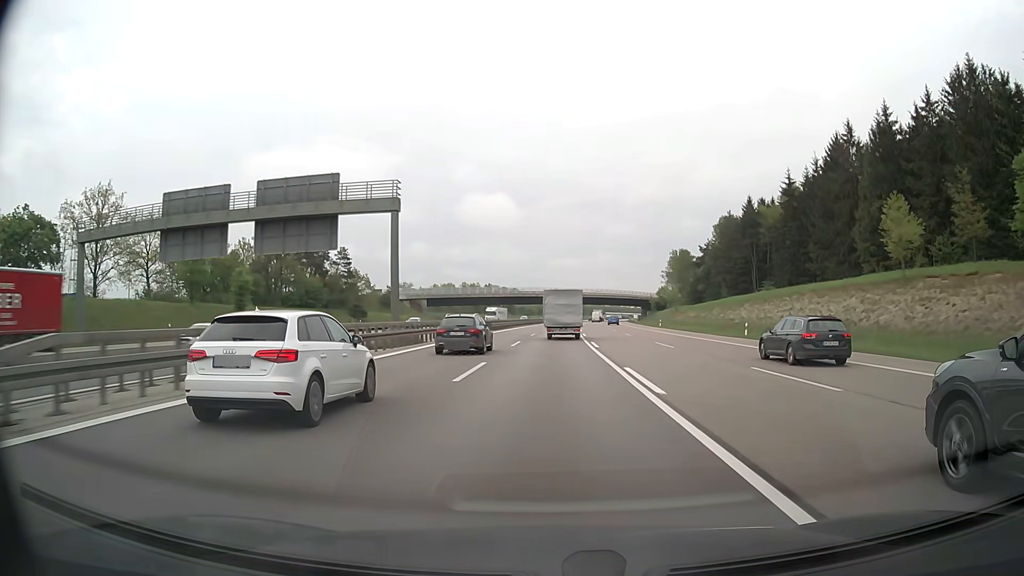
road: motorway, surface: asphalt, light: Day
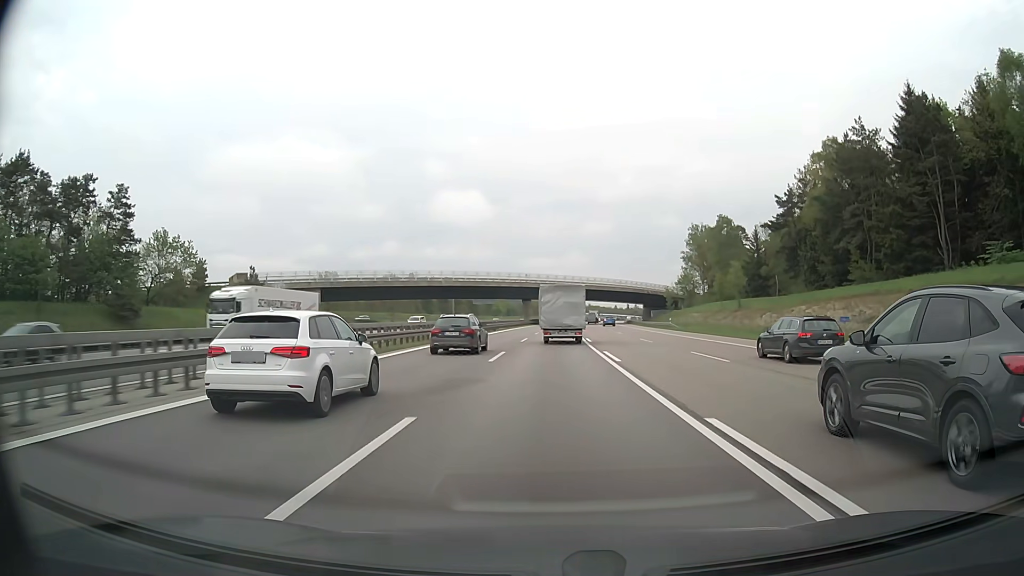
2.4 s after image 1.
(+1.2, +65.4) m; +2°
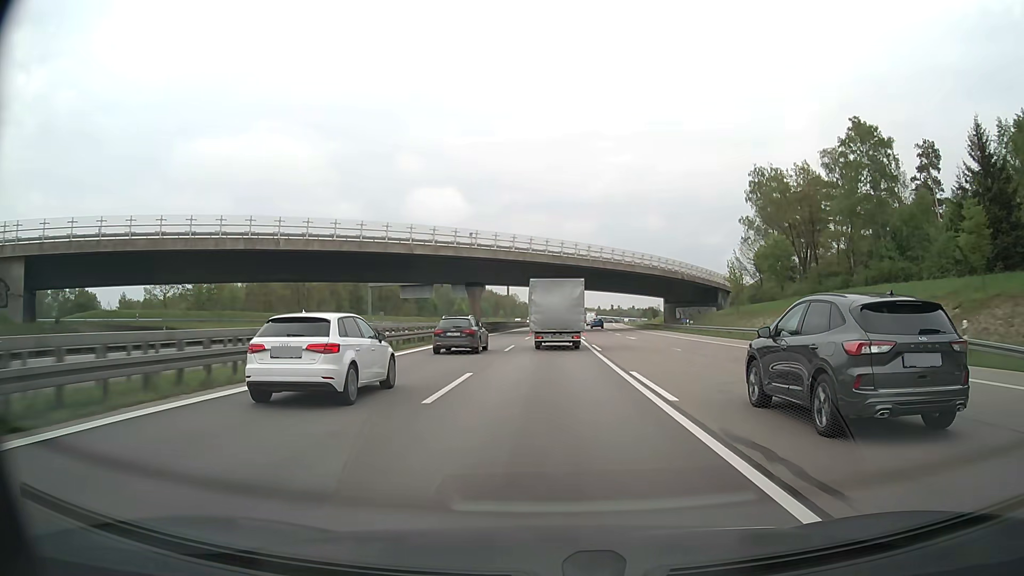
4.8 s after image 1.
(+1.1, +64.1) m; +2°
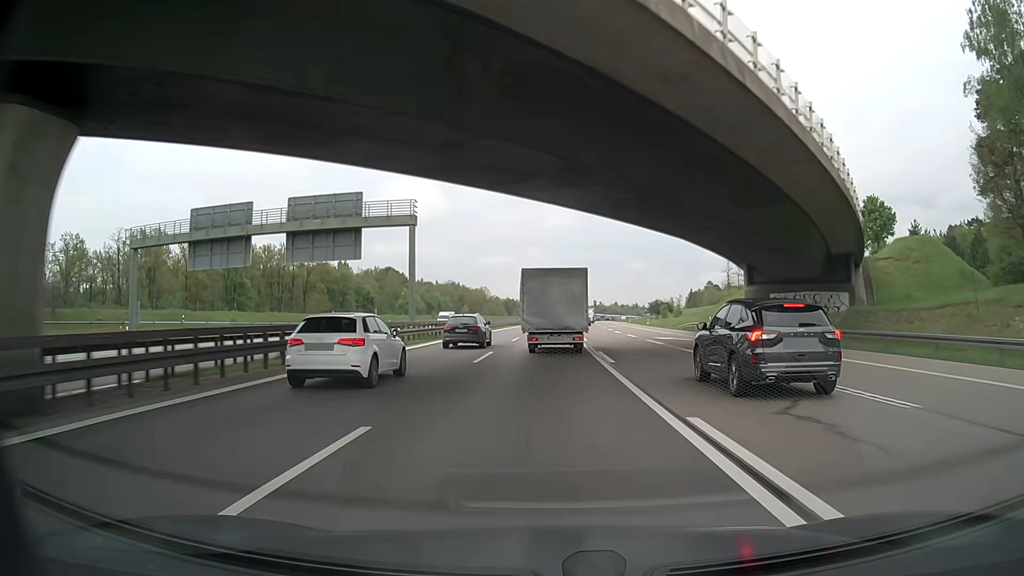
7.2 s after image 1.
(+1.0, +62.5) m; +2°
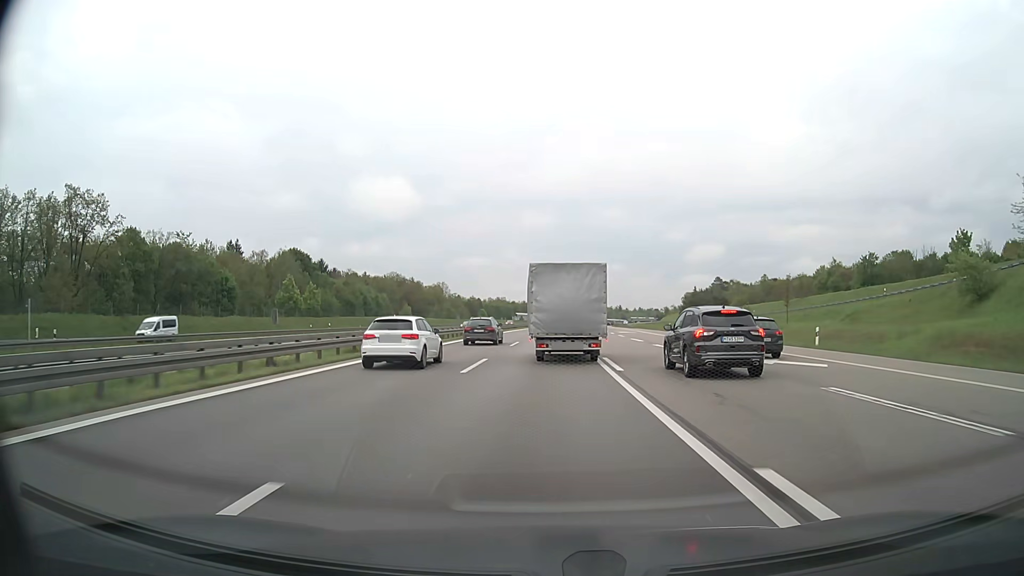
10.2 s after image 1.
(+1.2, +74.6) m; +2°
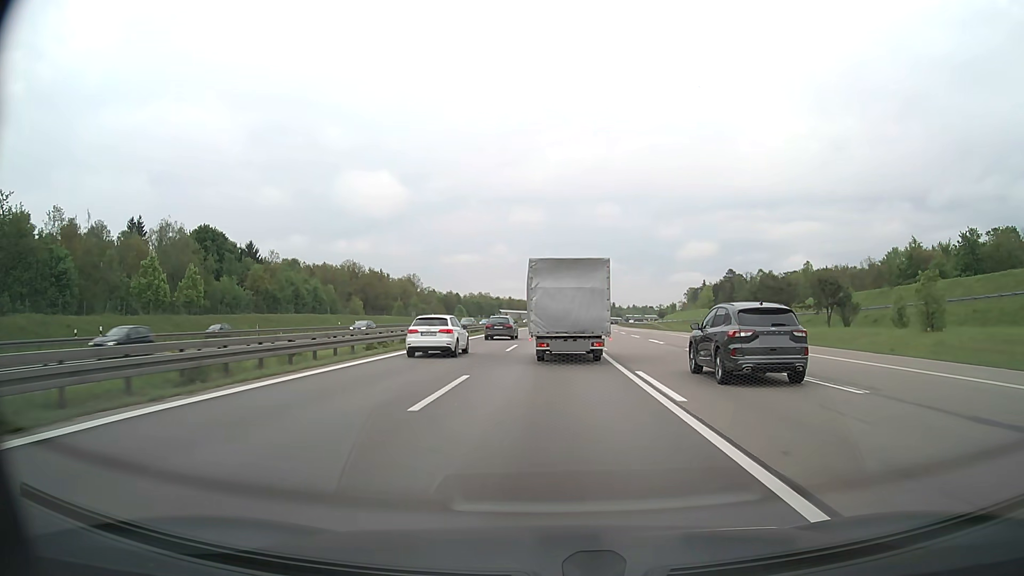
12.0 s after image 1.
(+0.4, +43.3) m; +1°
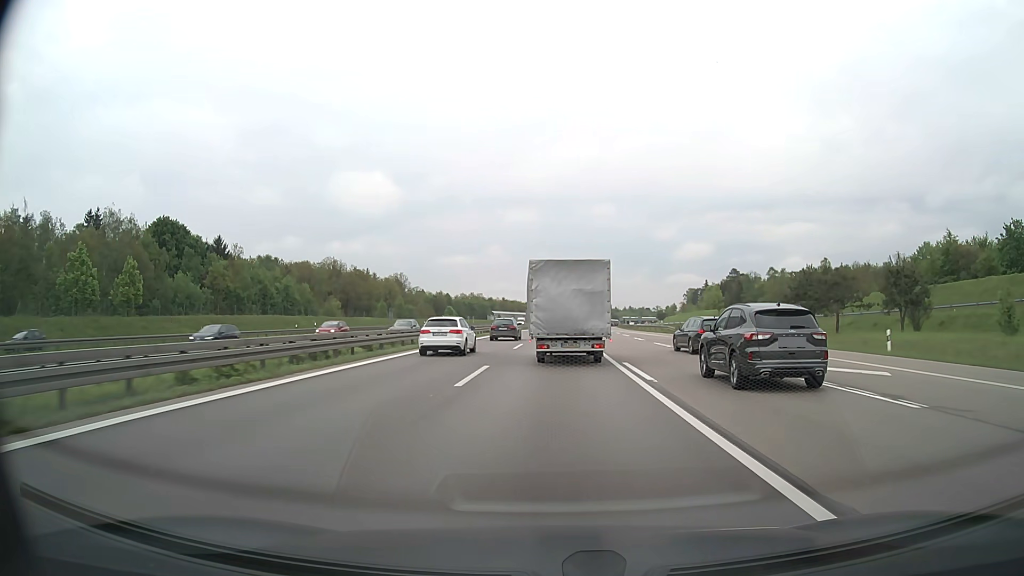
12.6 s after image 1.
(0.0, +14.1) m; 0°
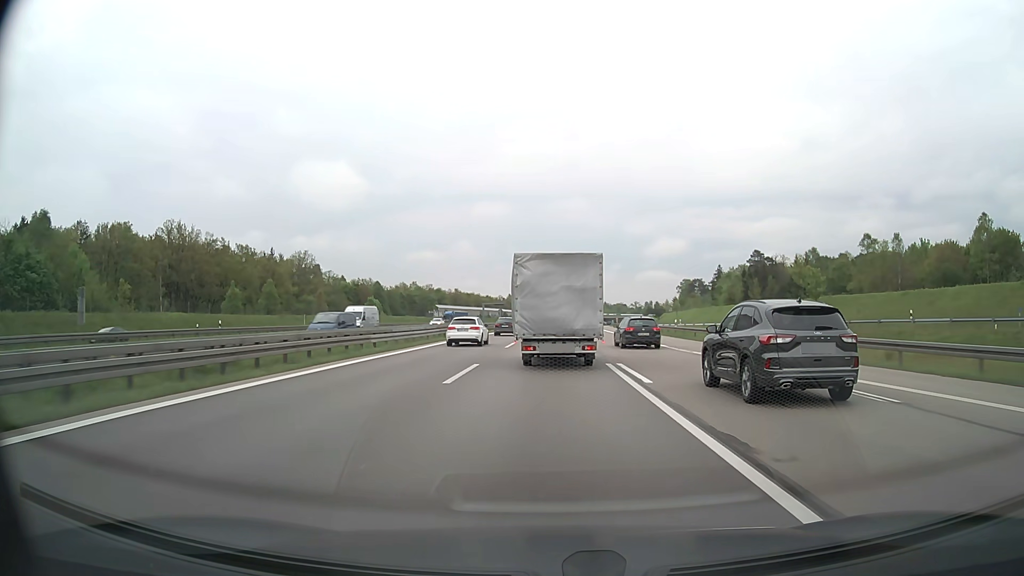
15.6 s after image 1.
(+1.7, +71.6) m; +3°
(0, +10) (0, +20) (0, +30) (0, +40) (+1, +50) (+1, +60) (+1, +70) (+1, +80) (+2, +90) (+2, +100) m
